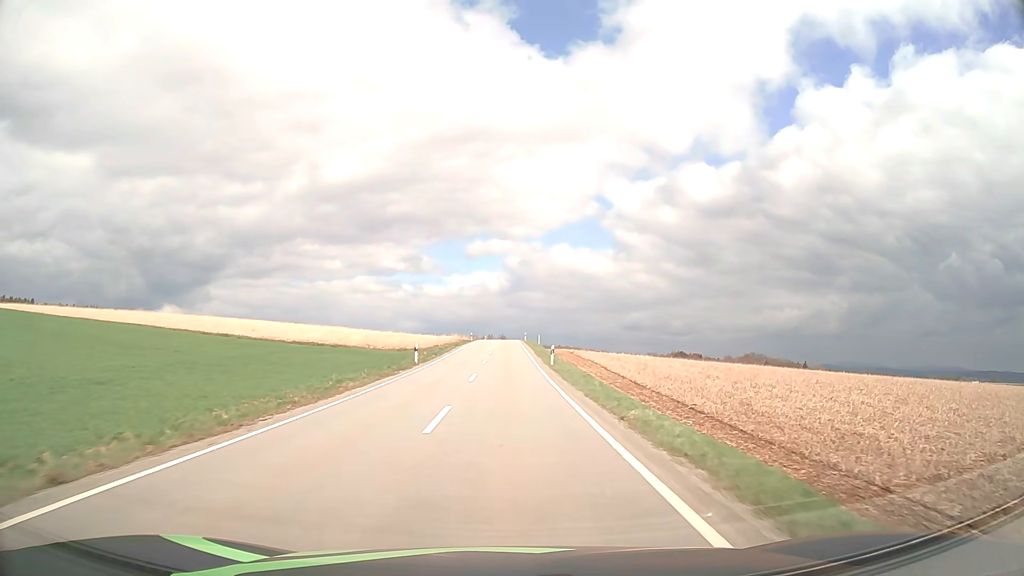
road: tertiary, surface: asphalt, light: Day
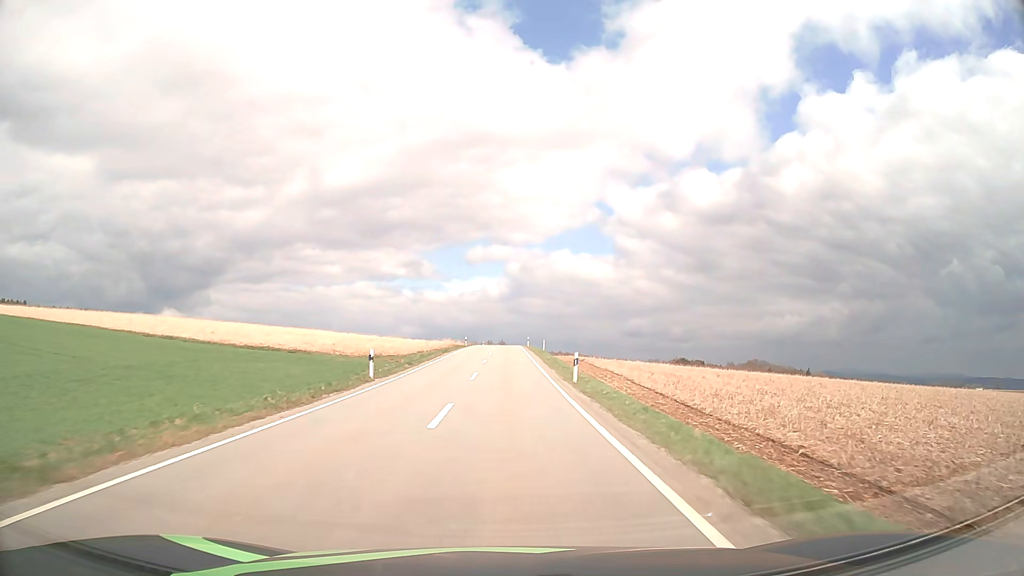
(0.0, +11.6) m; 0°
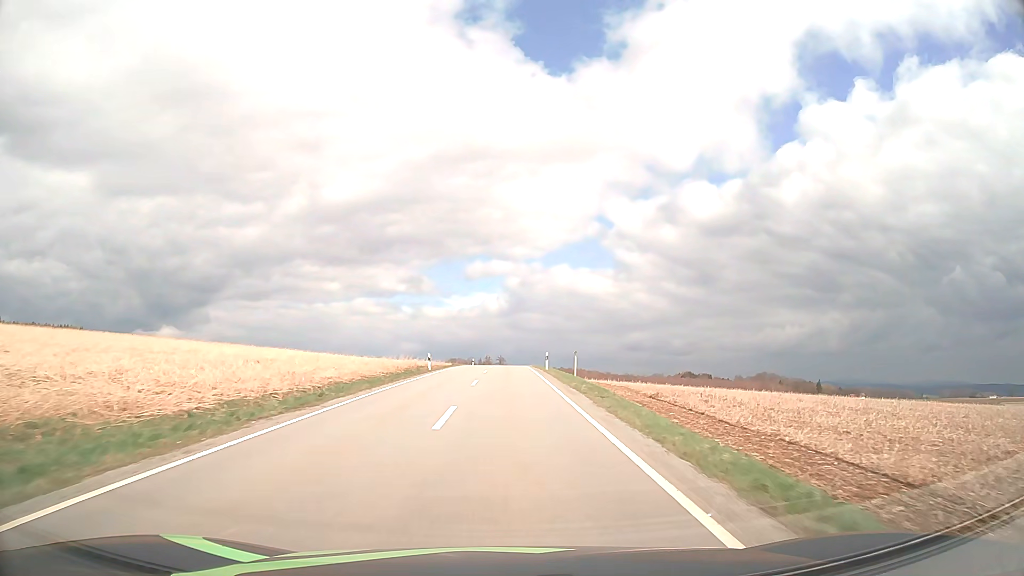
(0.0, +35.7) m; 0°
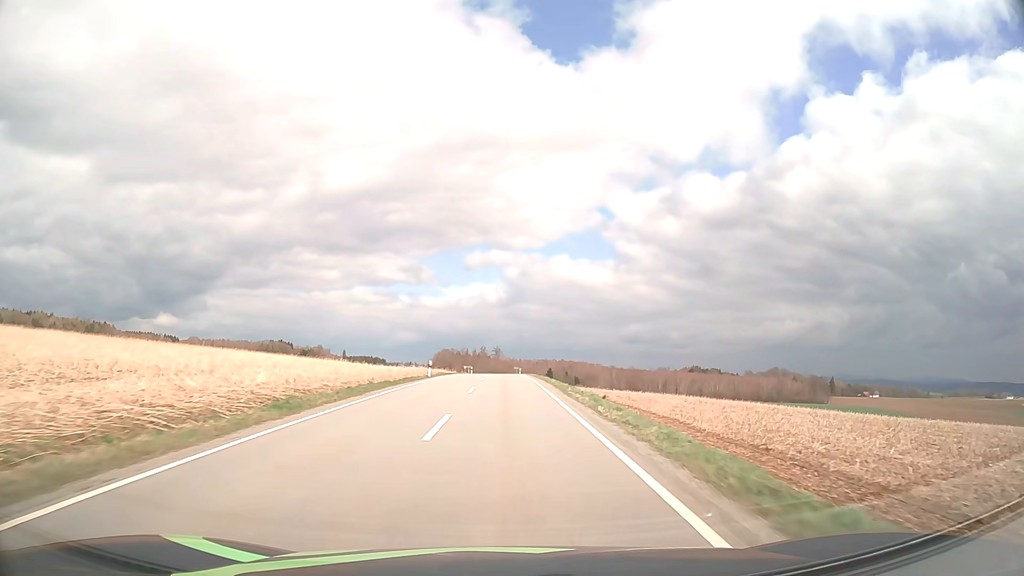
(0.0, +48.9) m; 0°
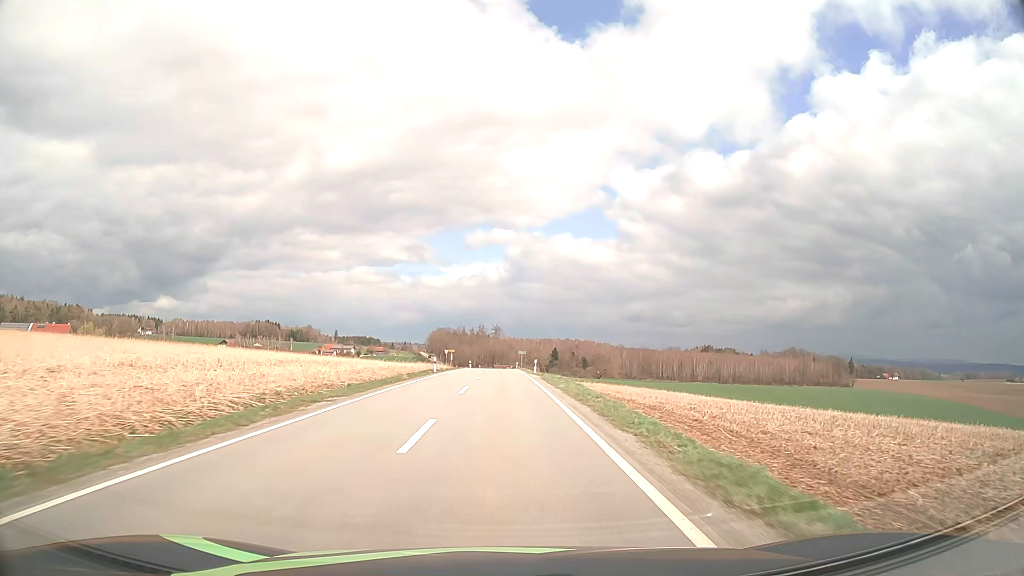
(+0.1, +49.2) m; 0°
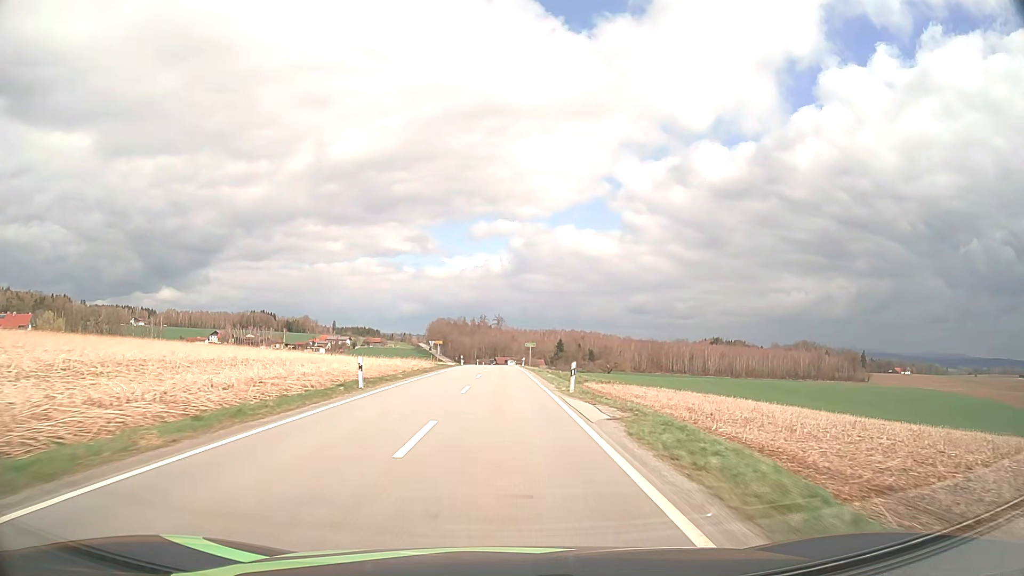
(0.0, +24.4) m; 0°
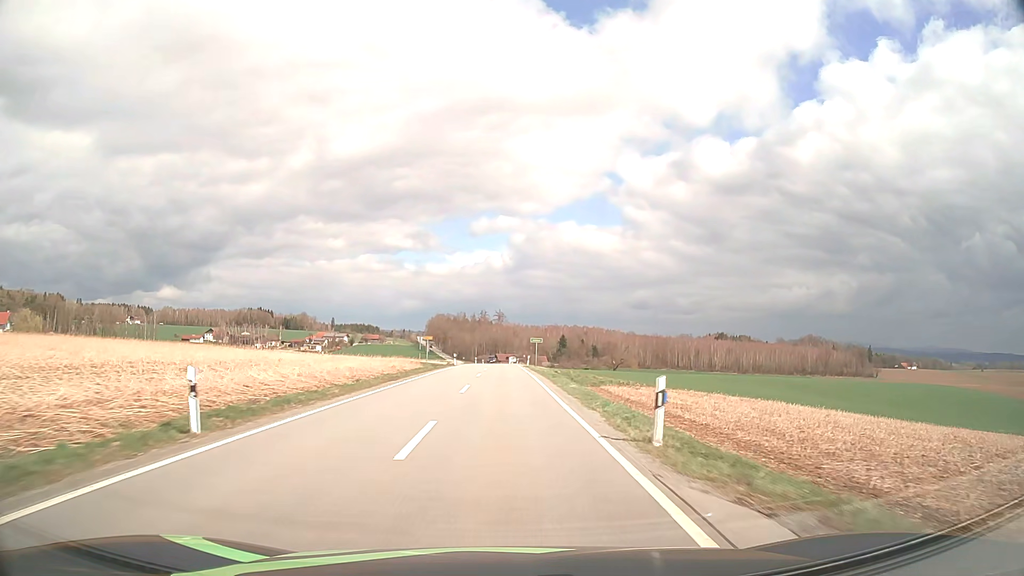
(0.0, +12.2) m; 0°
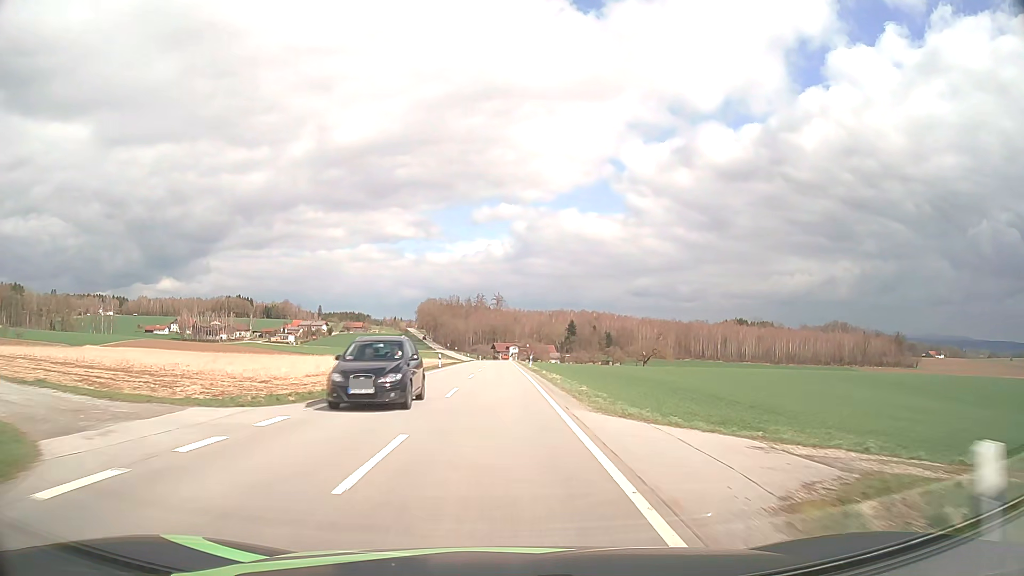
(0.0, +61.7) m; 0°
(0, +10) (0, +20) (0, +30) (0, +40) (0, +50) (0, +60) (0, +70) (0, +80) (0, +90) (0, +100) m
